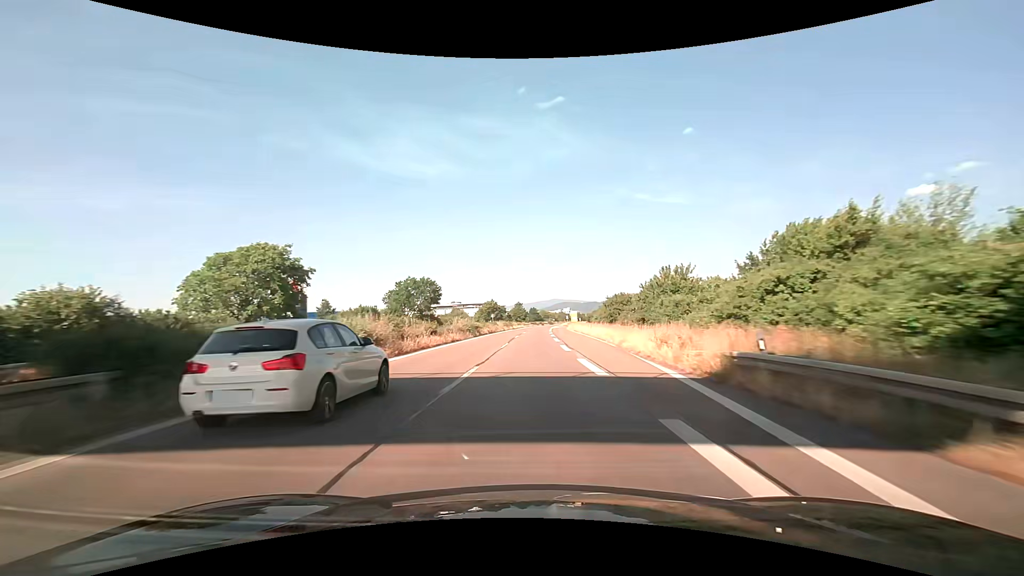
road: trunk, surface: asphalt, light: Day
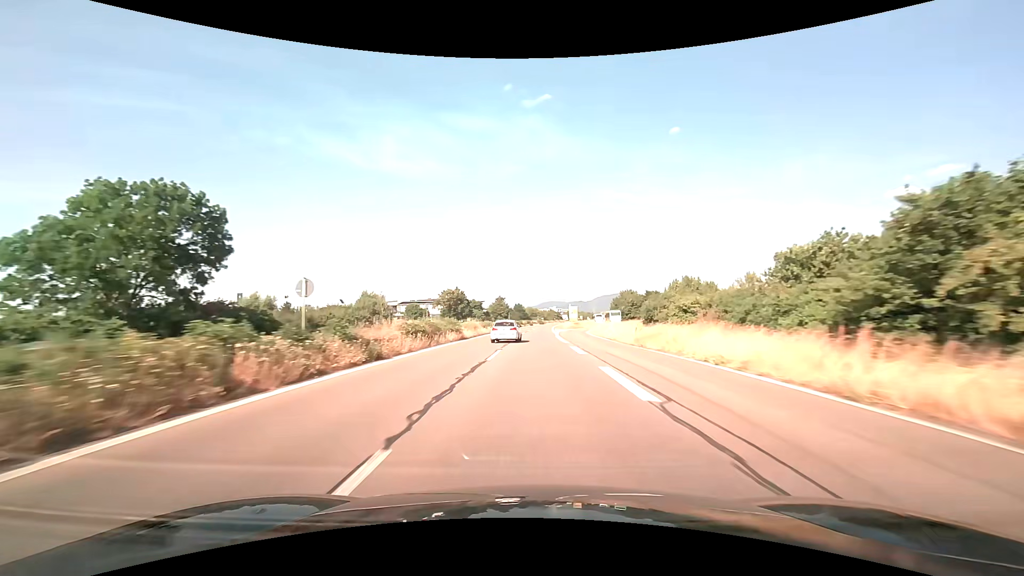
(+1.1, +64.9) m; +2°
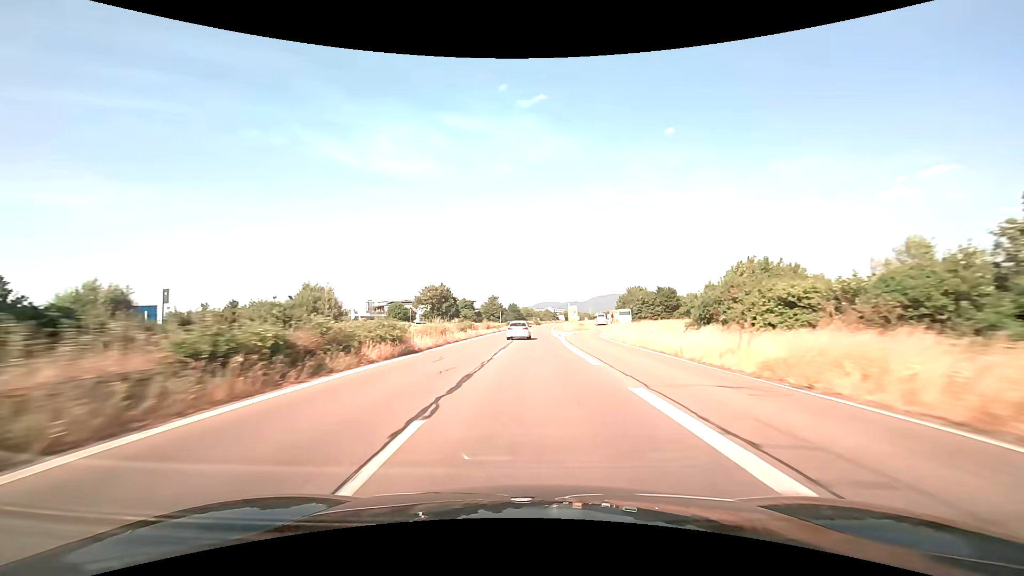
(+0.1, +16.3) m; +1°
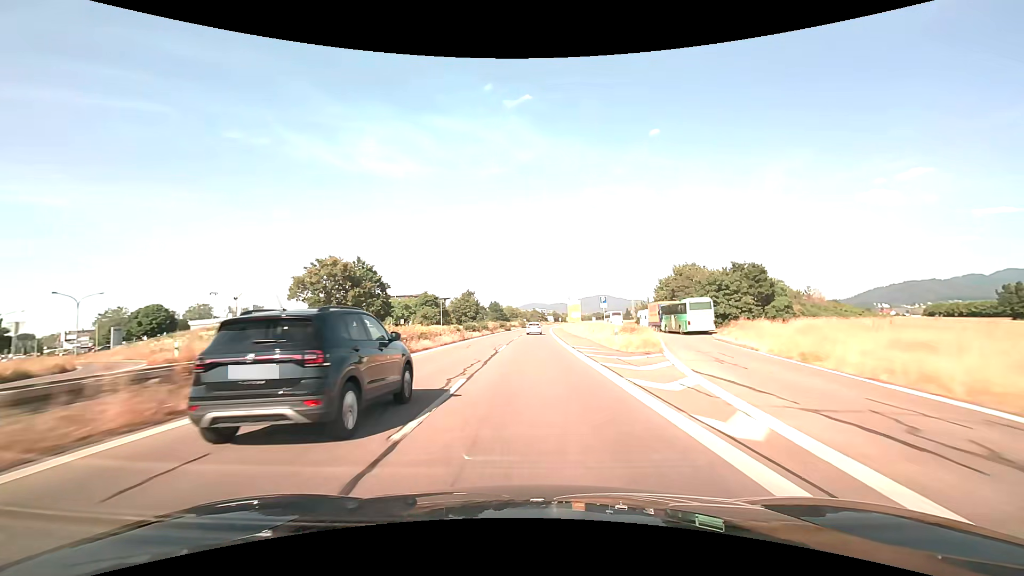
(+0.7, +49.3) m; +1°
